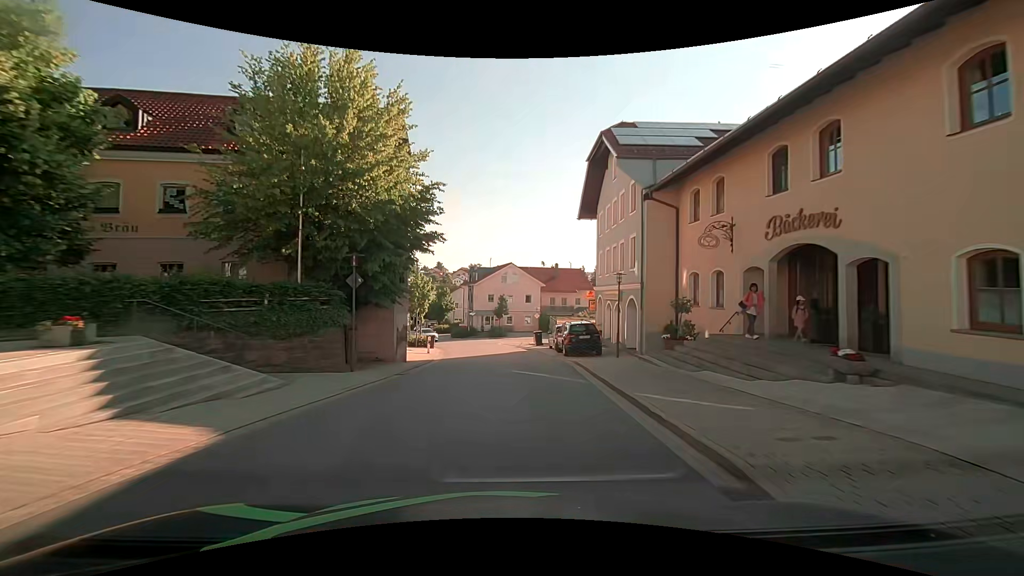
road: tertiary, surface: asphalt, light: Day
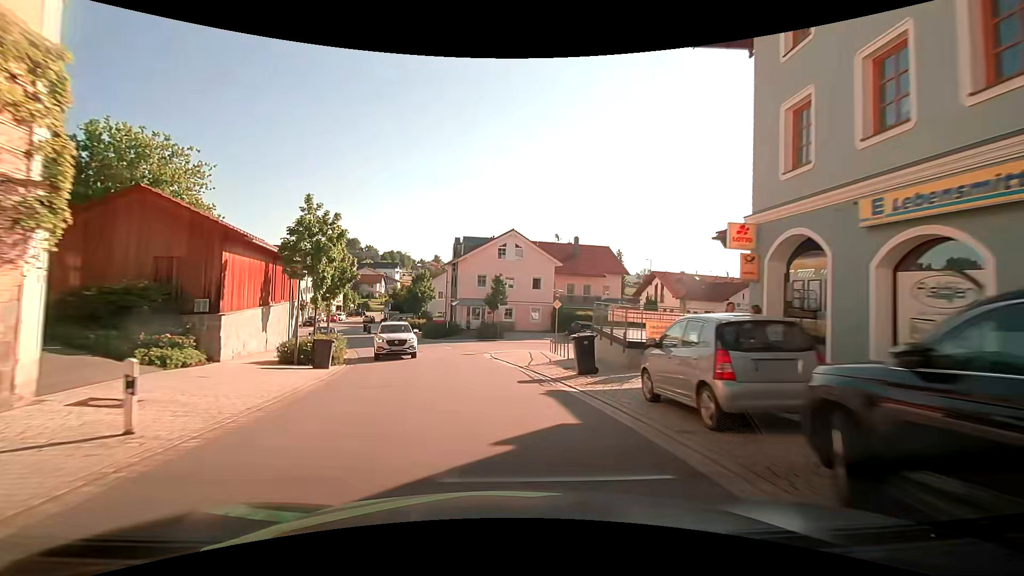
(+0.2, +23.3) m; 0°
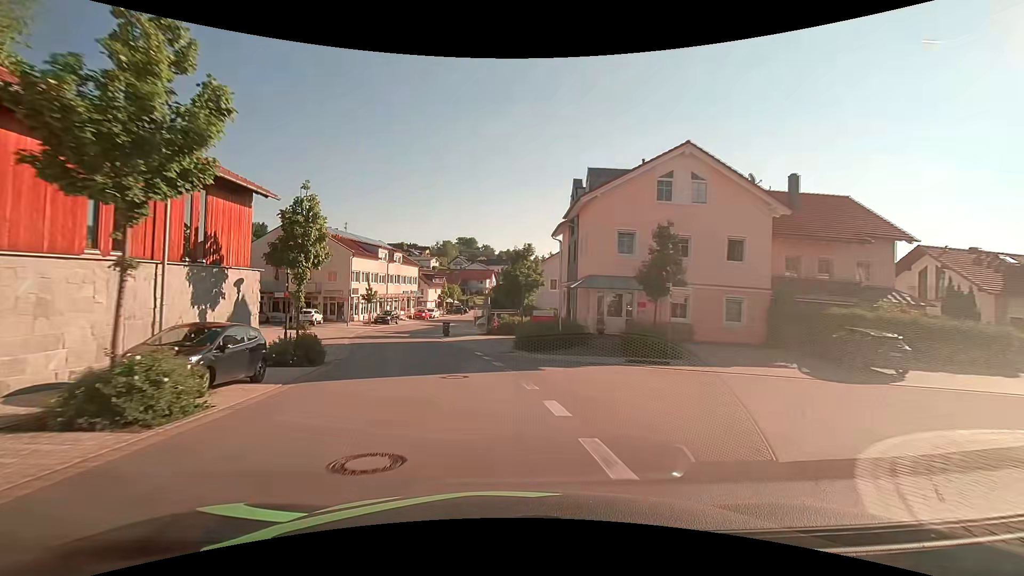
(-2.0, +23.0) m; -12°
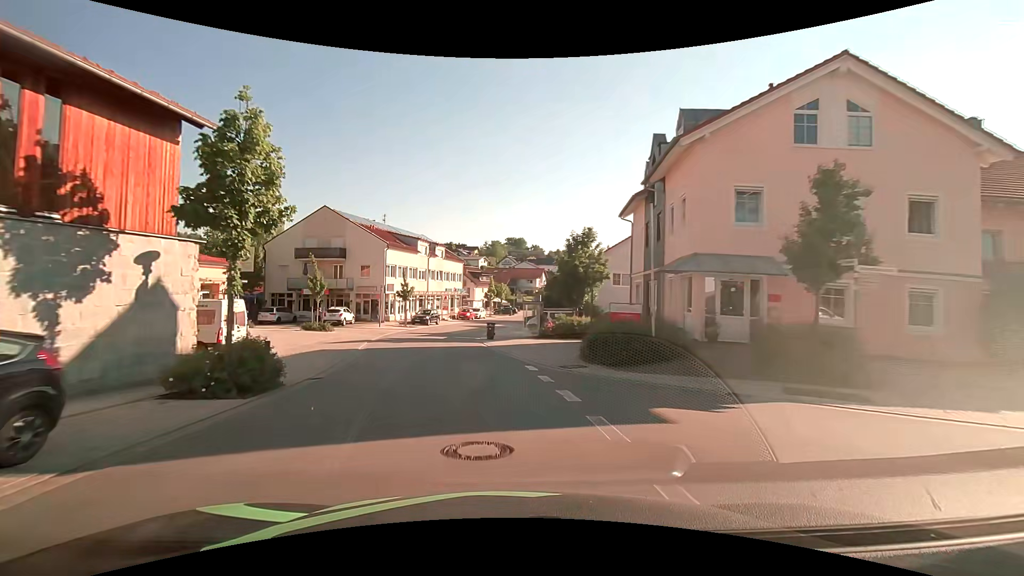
(-0.3, +7.7) m; -5°
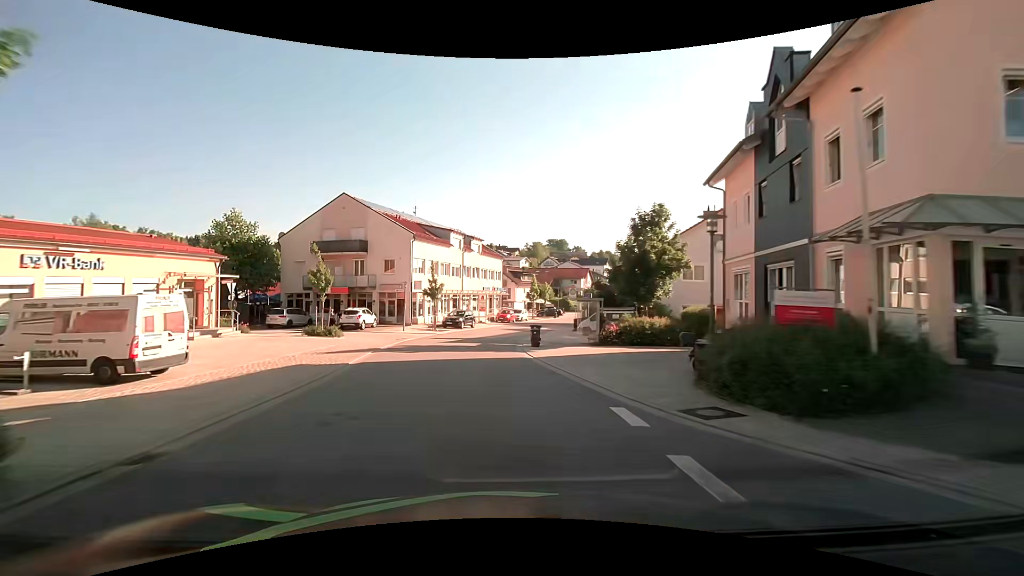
(-0.4, +7.7) m; -5°
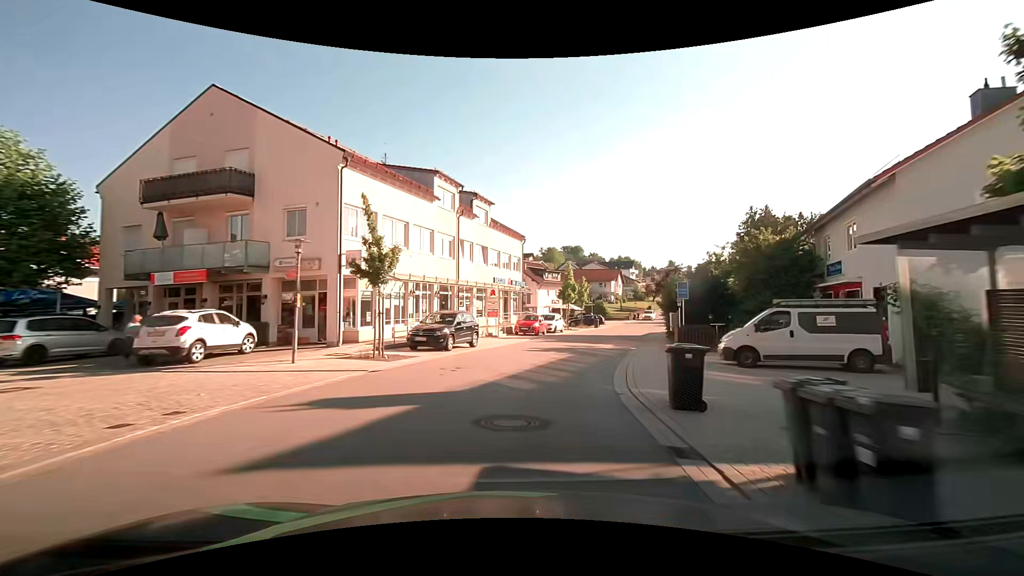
(-1.3, +23.1) m; -2°
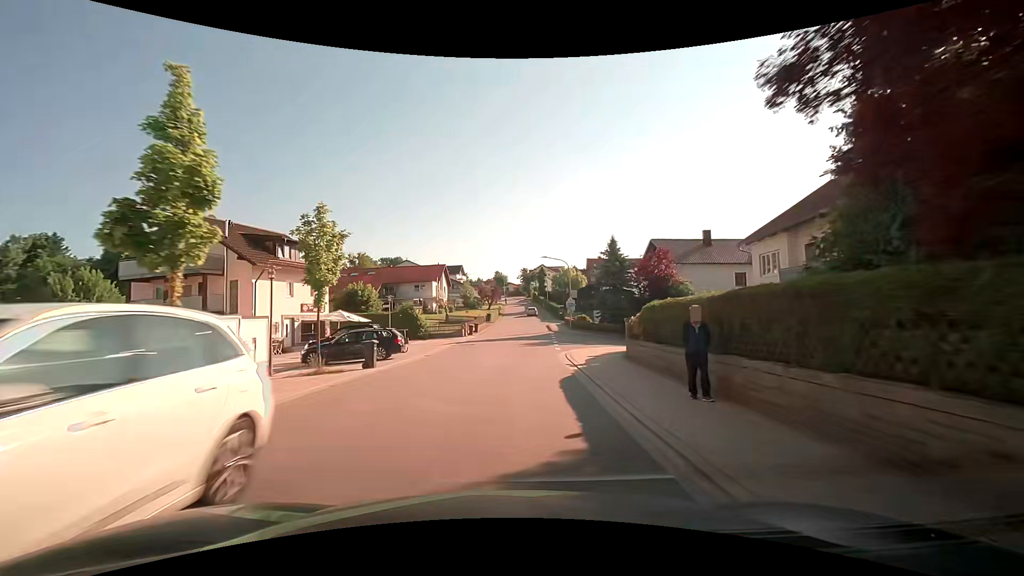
(+7.6, +37.5) m; +19°
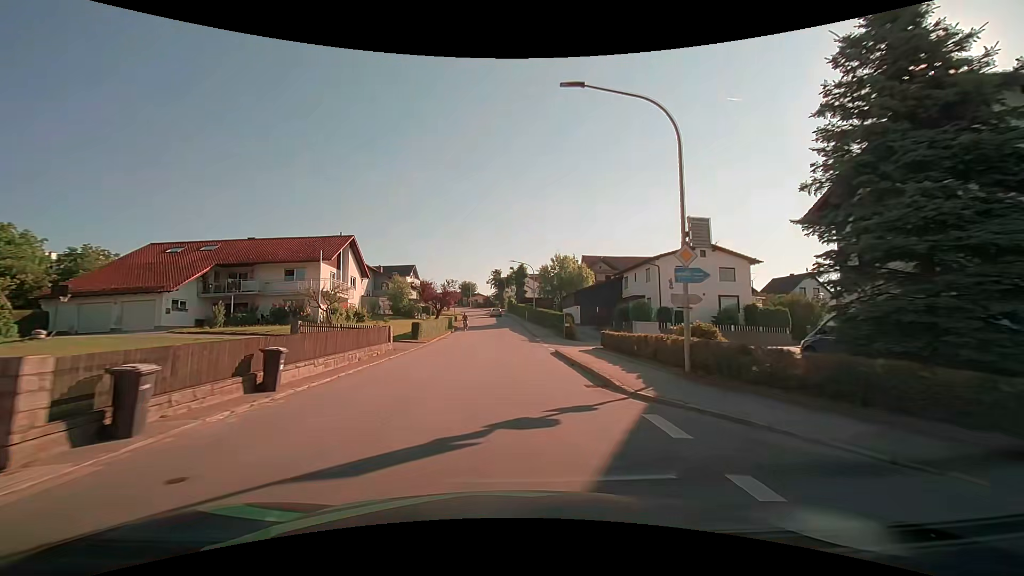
(+1.3, +38.5) m; +3°
(0, +10) (0, +20) (0, +30) (0, +40) (0, +50) (-1, +60) (-1, +70) (-2, +80) (-3, +90) (-4, +100) m
